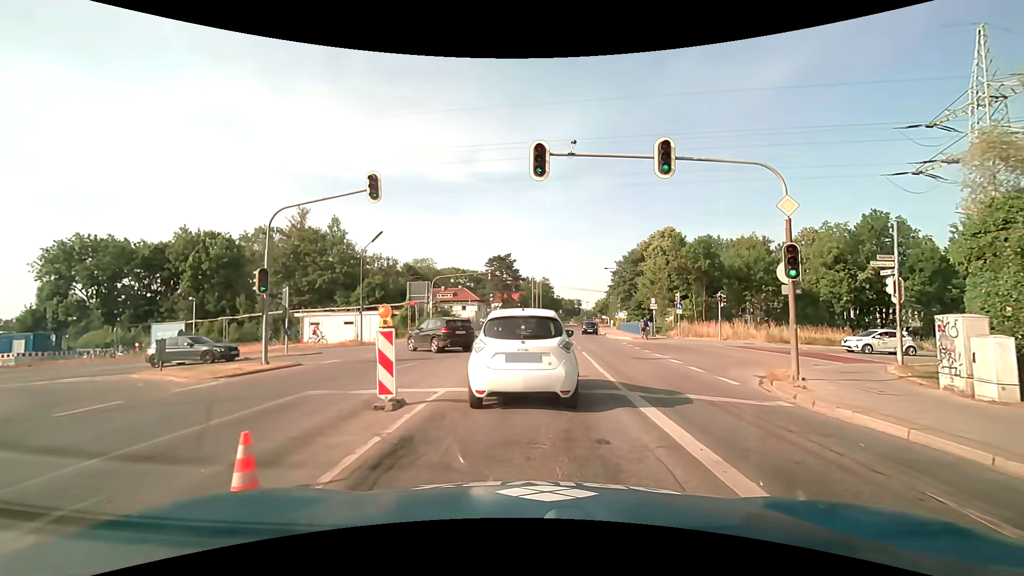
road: secondary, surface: asphalt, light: Day
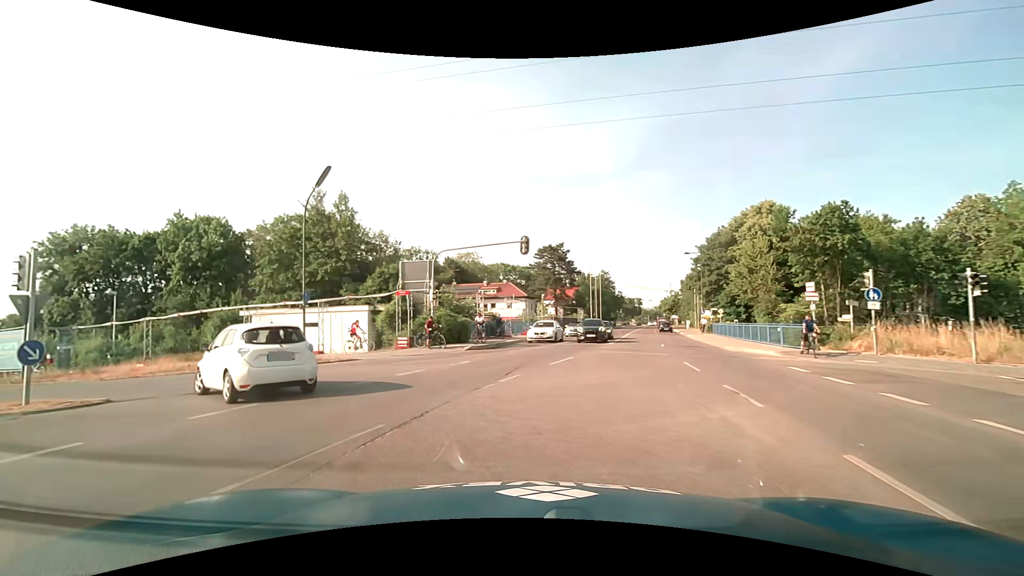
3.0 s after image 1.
(+0.1, +17.1) m; -5°
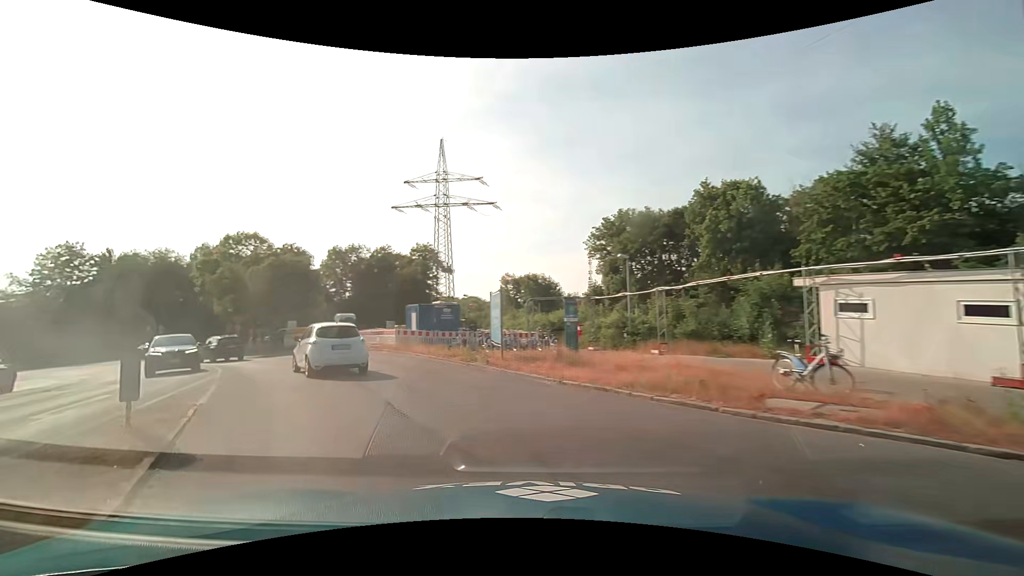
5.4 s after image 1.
(-7.0, +14.1) m; -56°
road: secondary_link
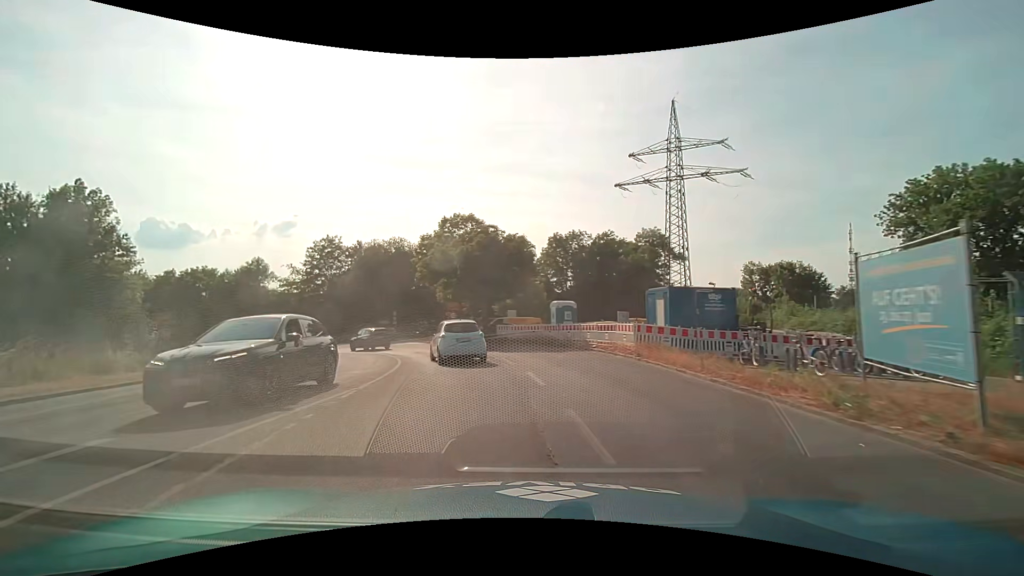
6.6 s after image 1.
(-2.3, +9.3) m; -25°
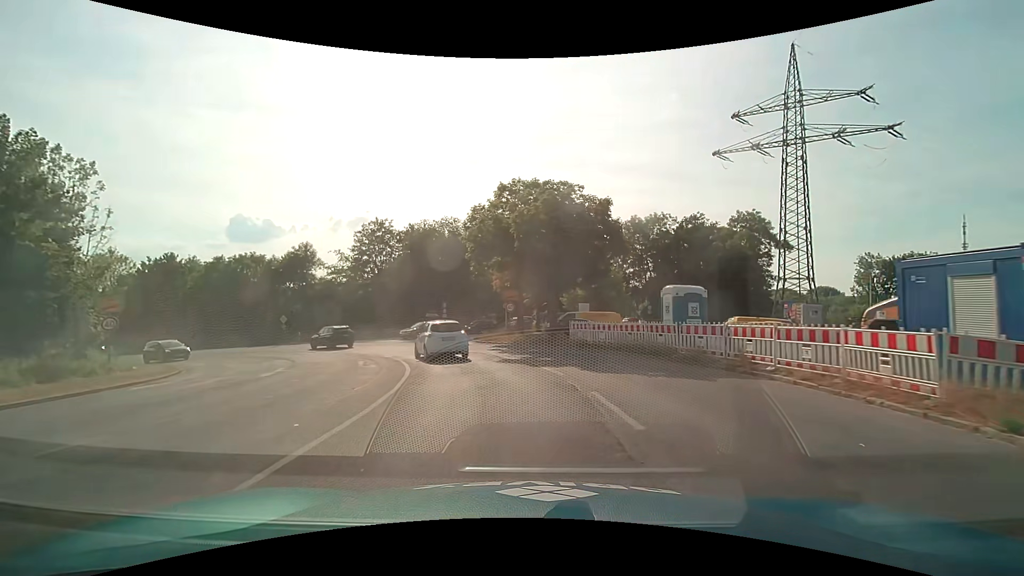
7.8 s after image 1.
(-0.9, +10.2) m; -8°
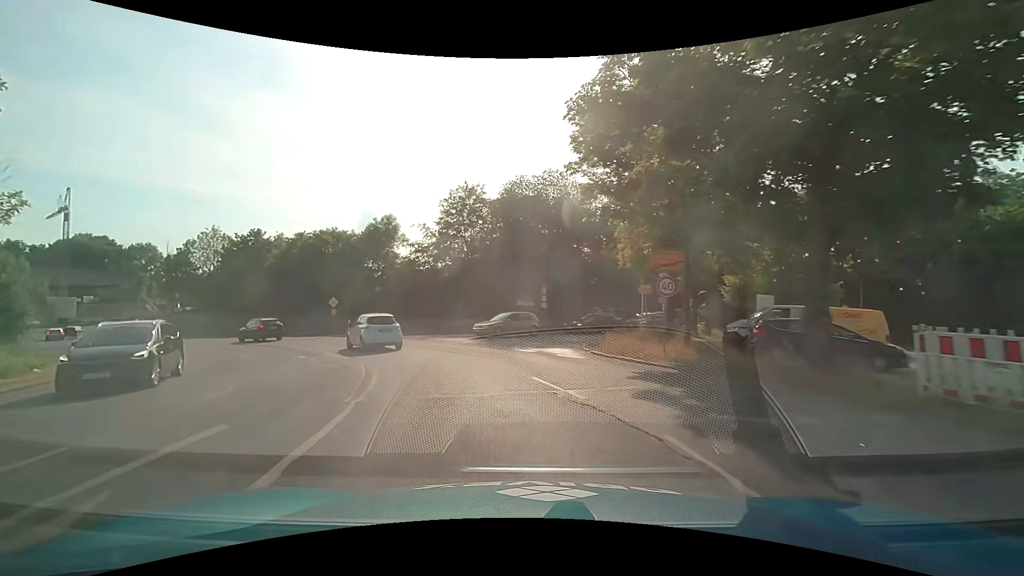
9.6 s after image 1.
(-1.3, +15.9) m; -12°
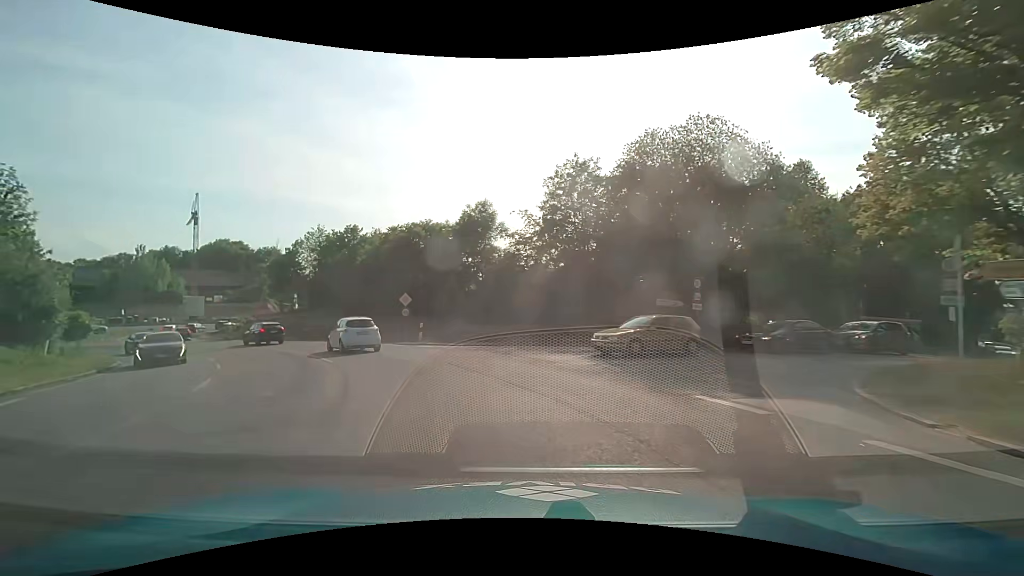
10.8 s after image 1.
(-1.1, +10.7) m; -13°
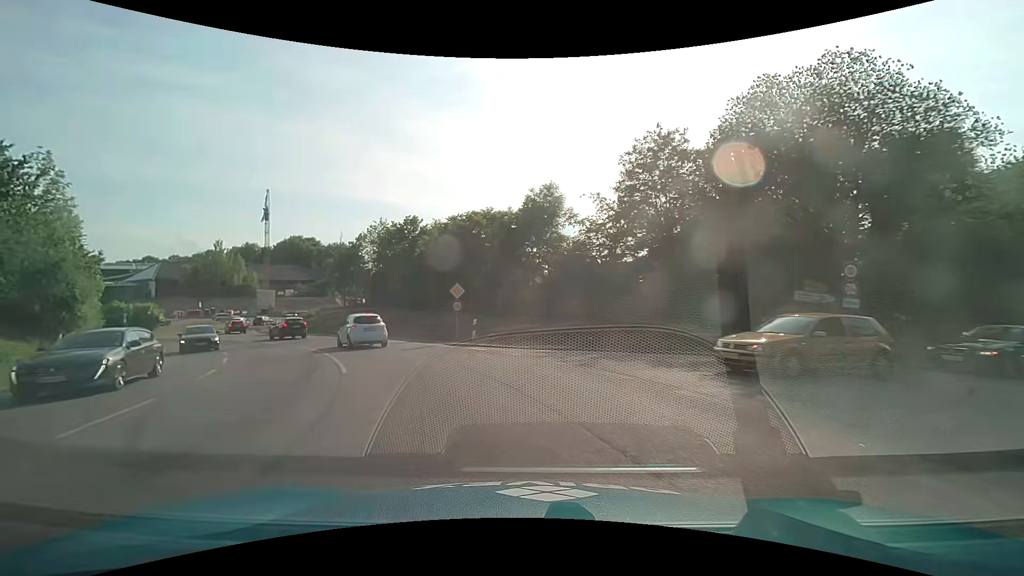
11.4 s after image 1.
(-0.3, +5.4) m; -7°
